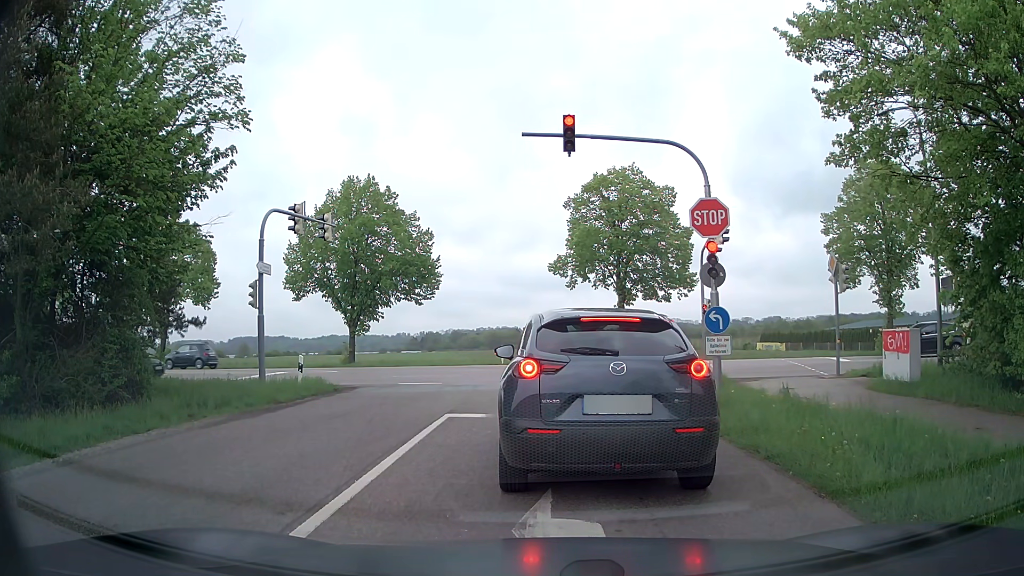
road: tertiary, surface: asphalt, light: Day
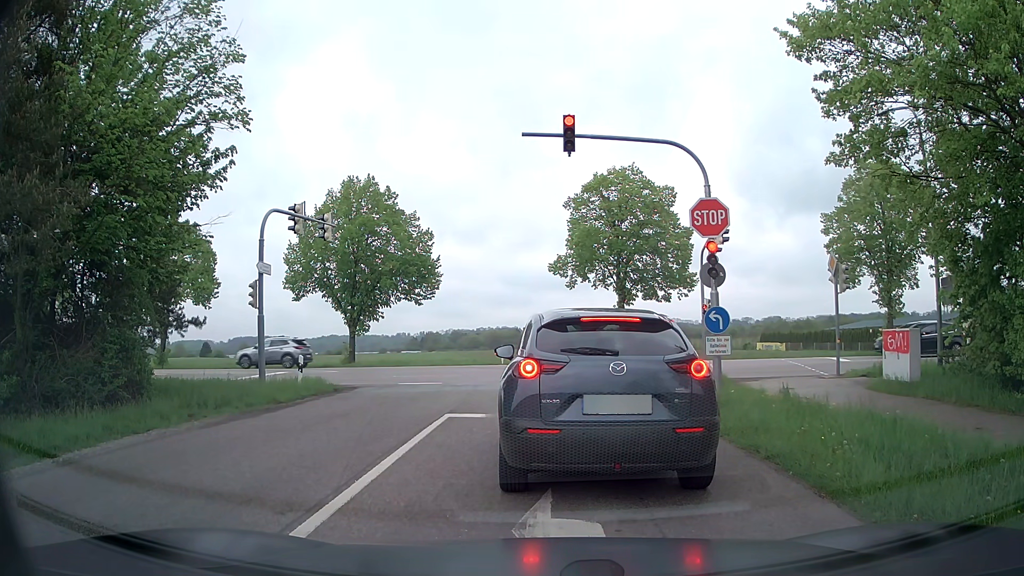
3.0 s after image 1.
(0.0, 0.0) m; 0°
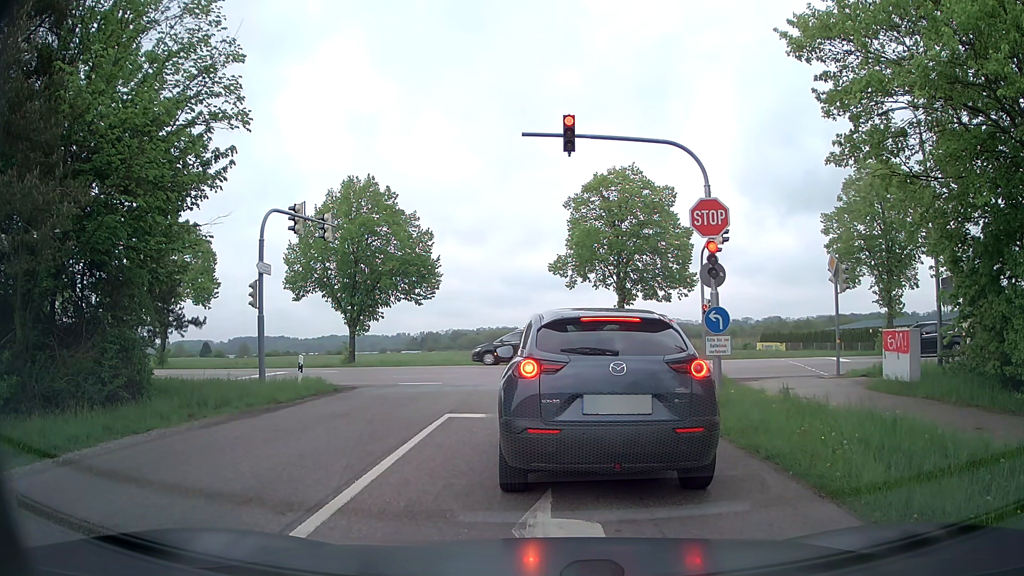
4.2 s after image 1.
(0.0, 0.0) m; 0°
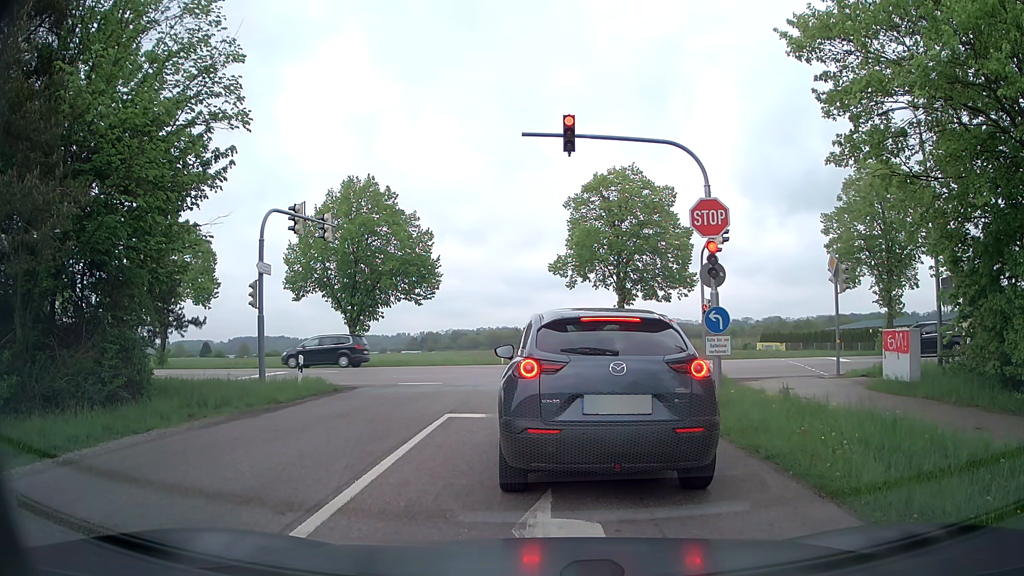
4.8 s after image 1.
(0.0, 0.0) m; 0°
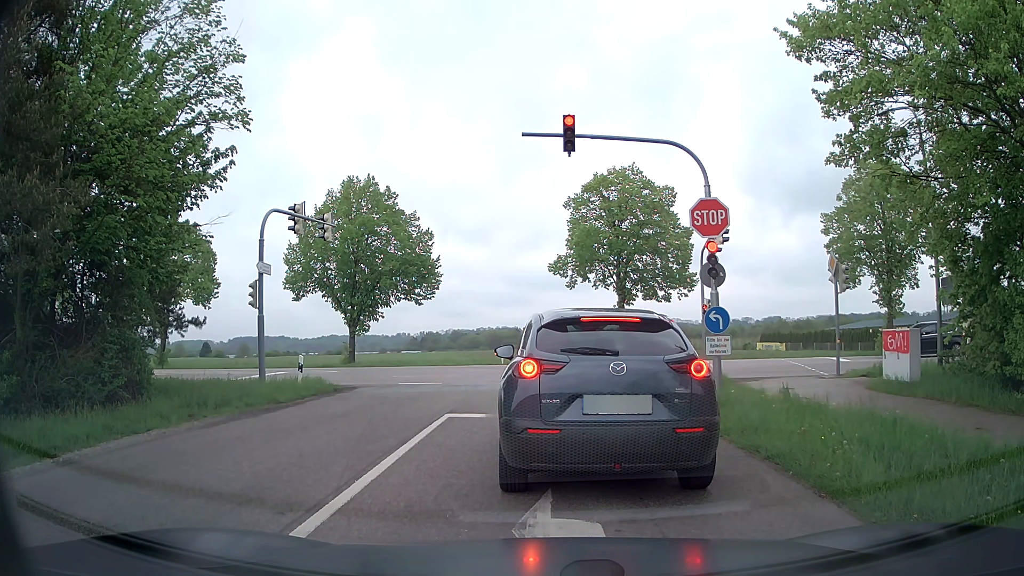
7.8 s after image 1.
(0.0, 0.0) m; 0°
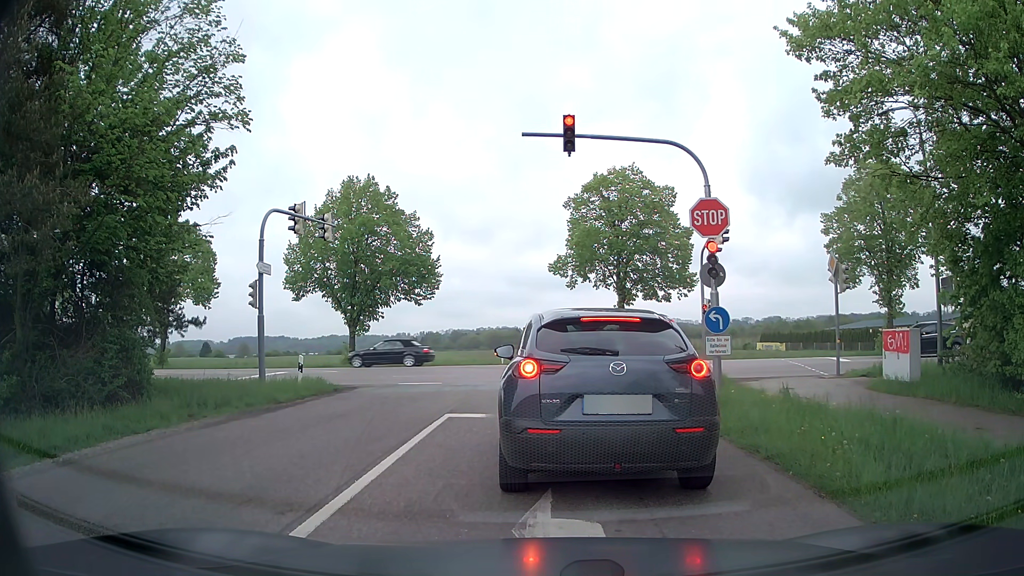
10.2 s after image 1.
(0.0, 0.0) m; 0°
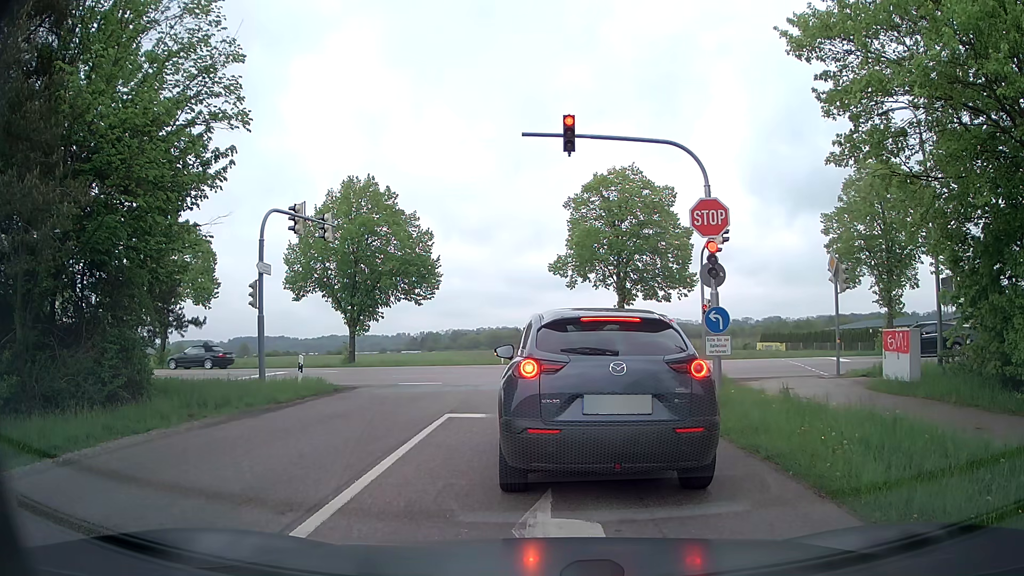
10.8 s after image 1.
(0.0, 0.0) m; 0°
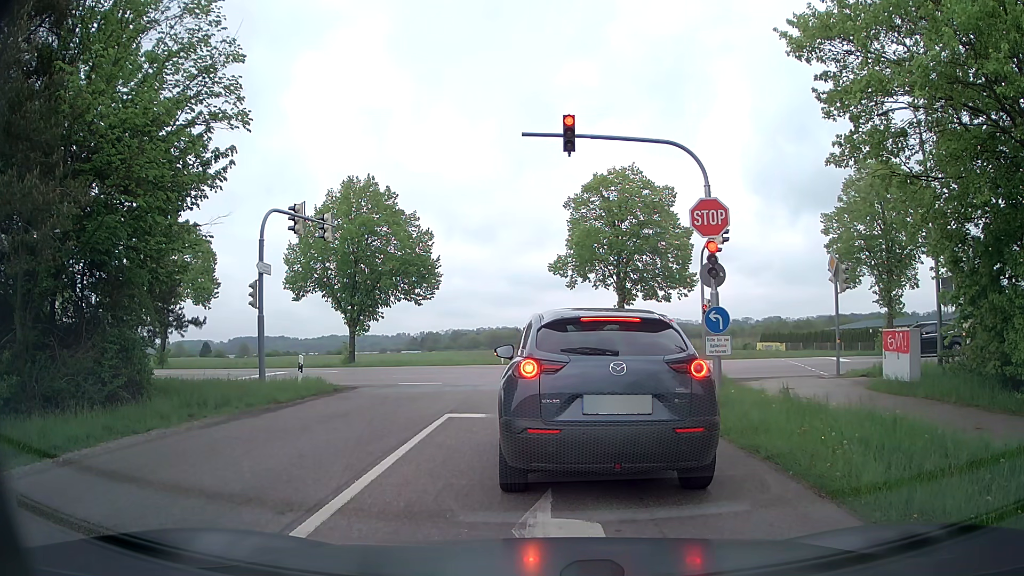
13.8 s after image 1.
(0.0, 0.0) m; 0°
(0, +10) (0, +20) (-3, +29) (-11, +35) (-21, +38) (-31, +39) (-41, +40) (-51, +41) (-61, +42) (-70, +44) m
